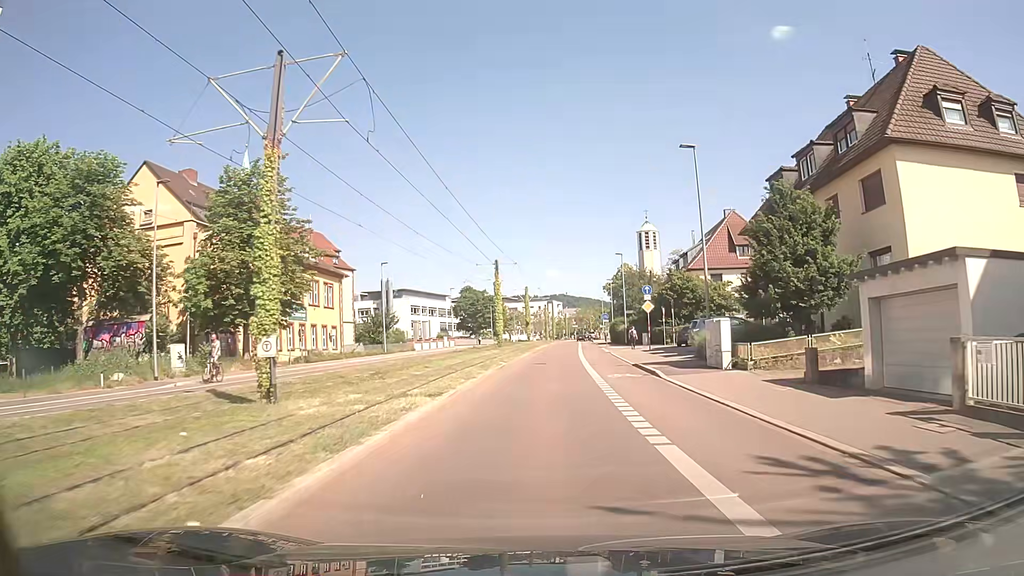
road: secondary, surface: asphalt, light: Day
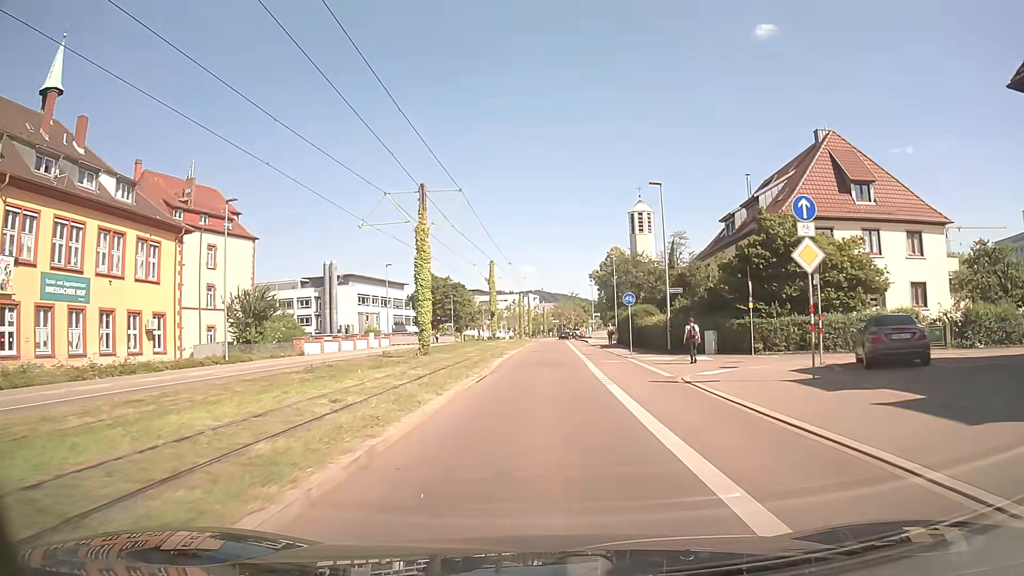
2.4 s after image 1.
(+0.6, +28.5) m; +2°
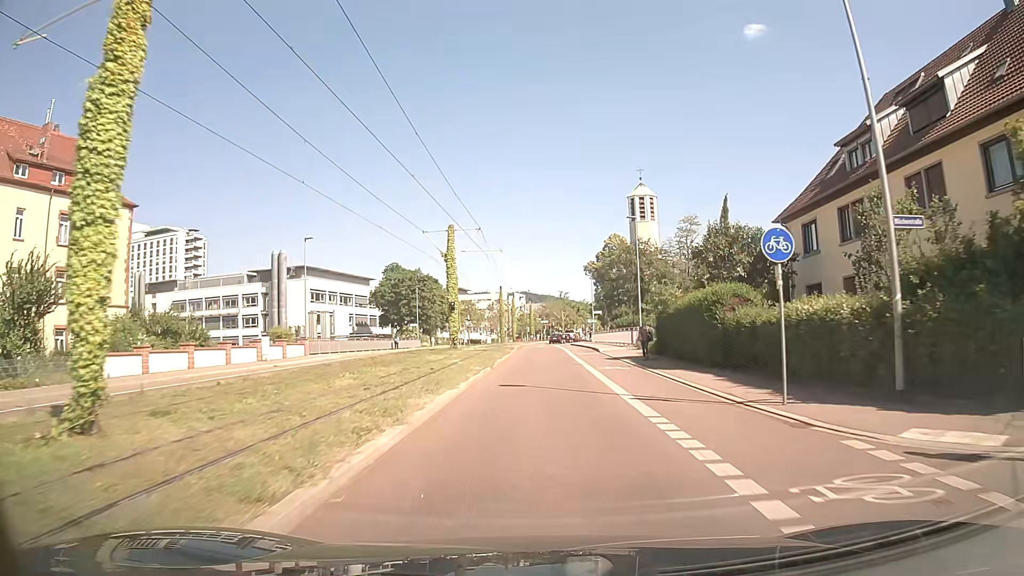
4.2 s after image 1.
(+0.3, +21.8) m; +2°
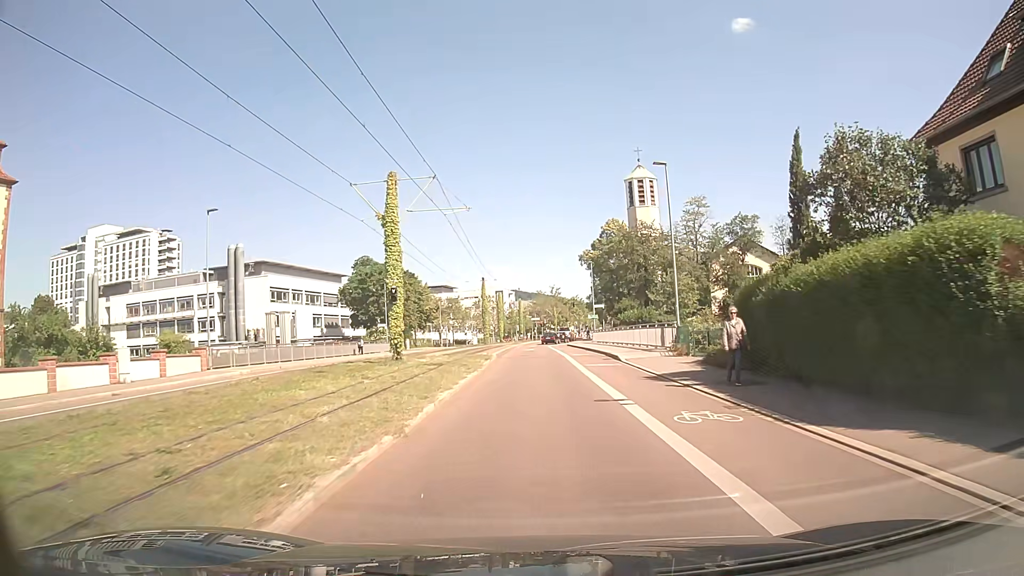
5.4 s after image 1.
(+0.1, +13.8) m; +1°
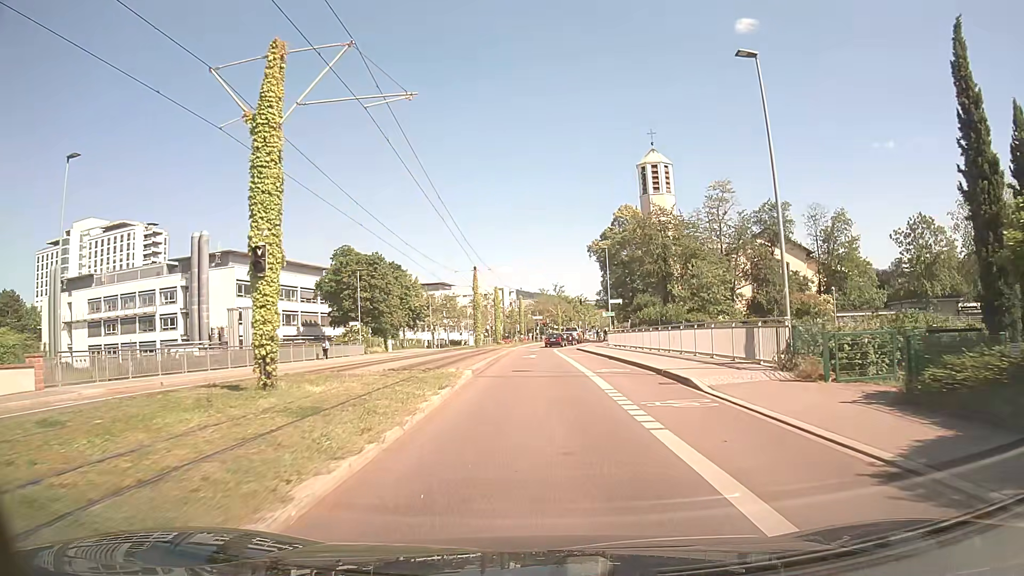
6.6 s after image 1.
(-0.1, +12.7) m; -1°
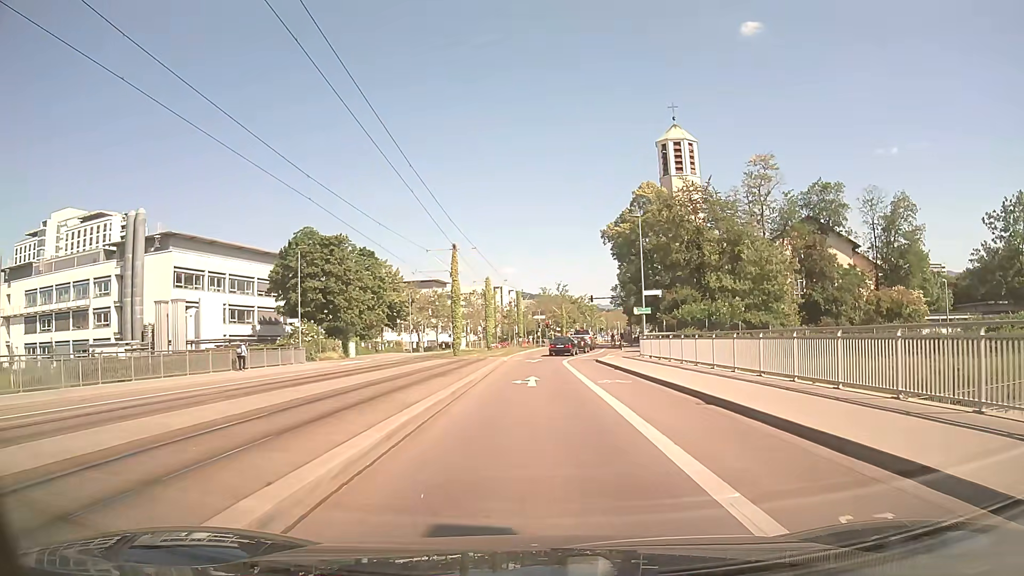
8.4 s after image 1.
(0.0, +17.1) m; 0°
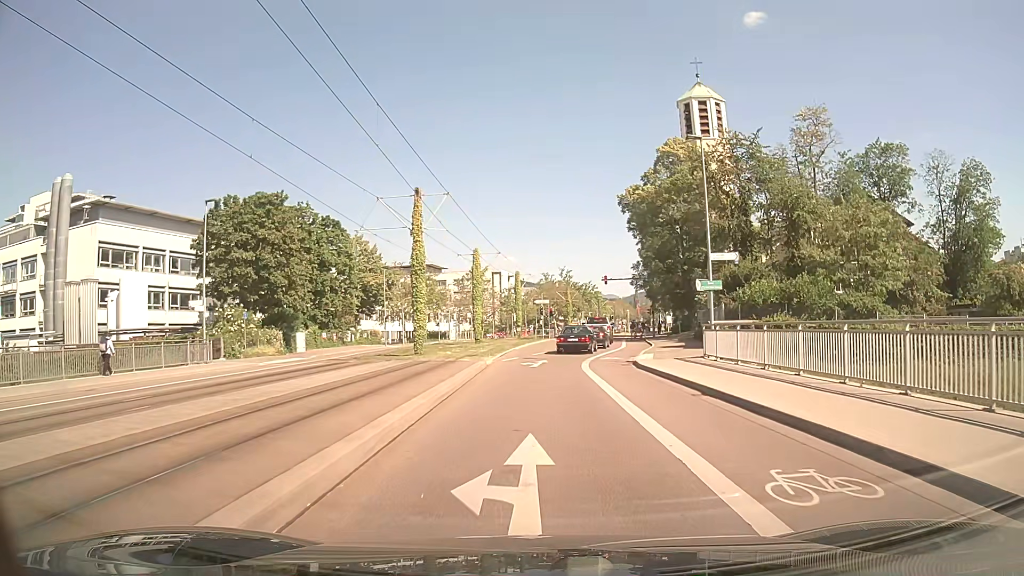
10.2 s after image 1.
(0.0, +14.8) m; 0°
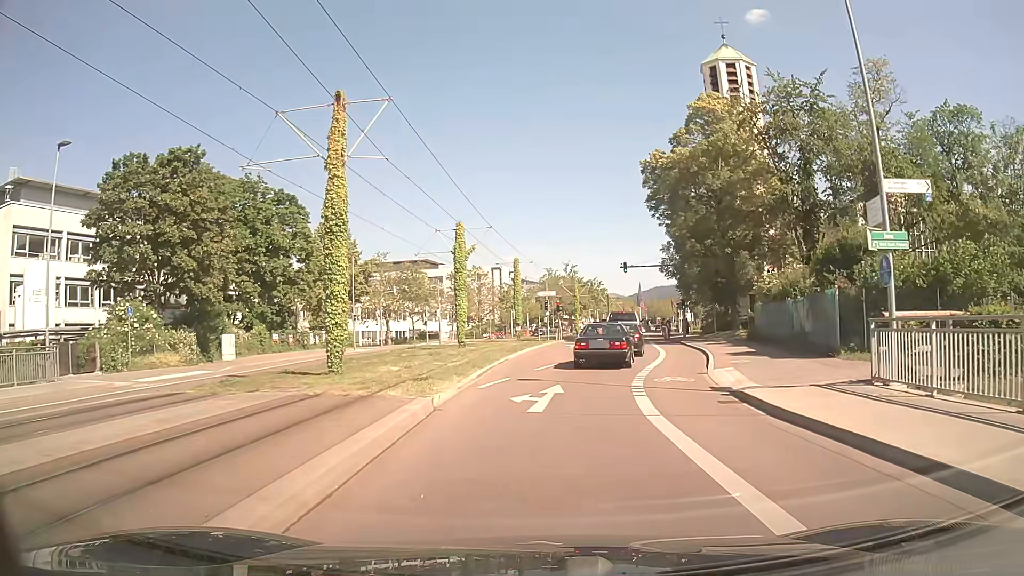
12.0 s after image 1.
(0.0, +12.8) m; 0°
(0, +10) (+1, +20) (+3, +30) (+5, +40) (+6, +49) (+7, +59) (+9, +69) (+11, +79) (+12, +89) (+14, +99) m
